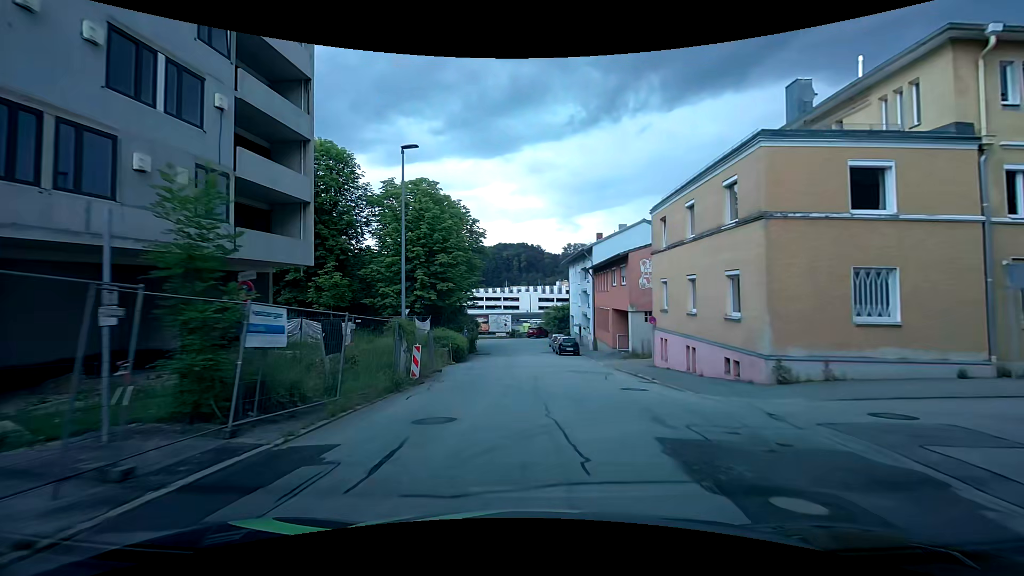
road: residential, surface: asphalt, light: Day
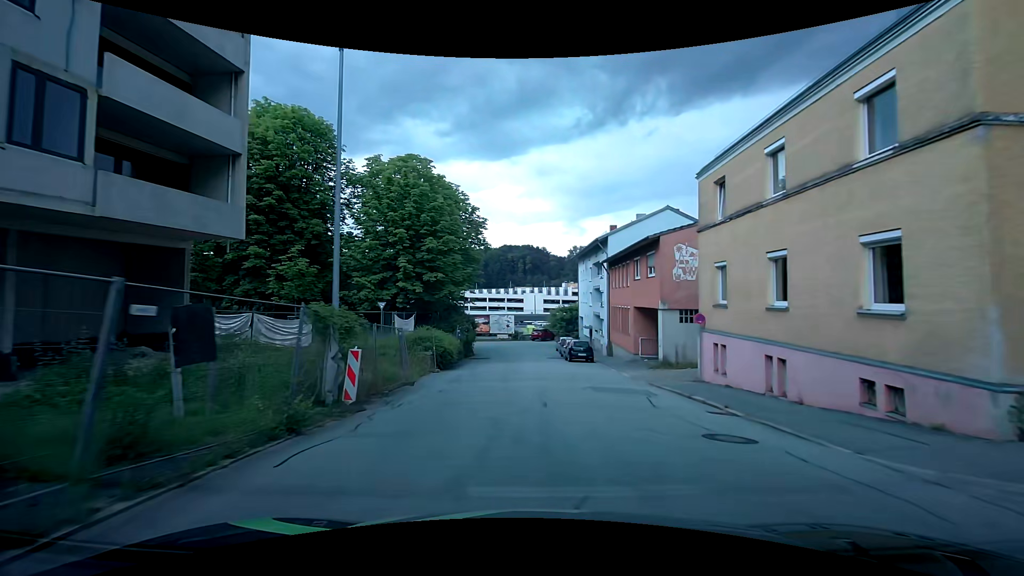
(0.0, +6.4) m; -1°
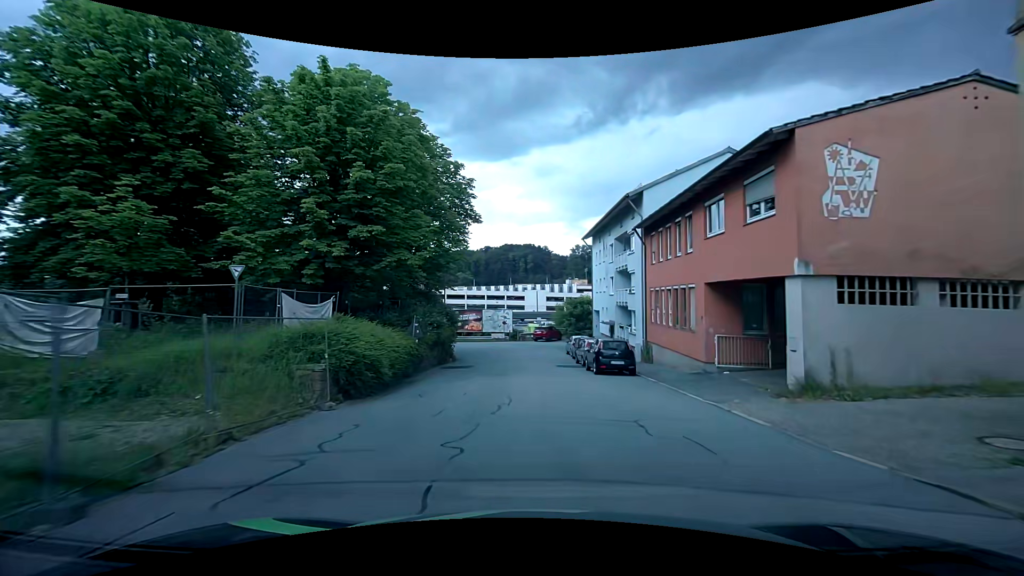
(+0.1, +12.9) m; 0°
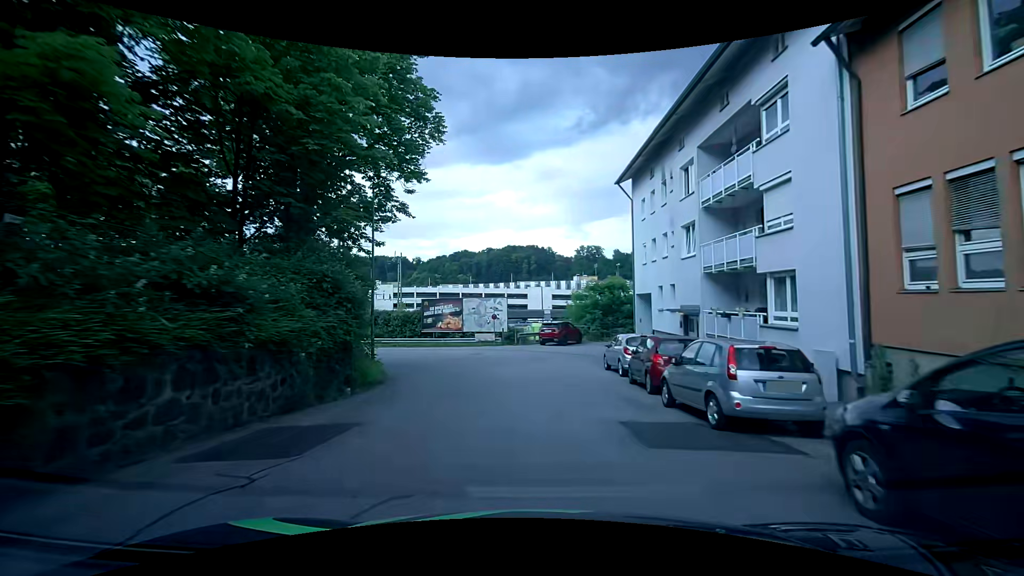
(0.0, +19.0) m; 0°
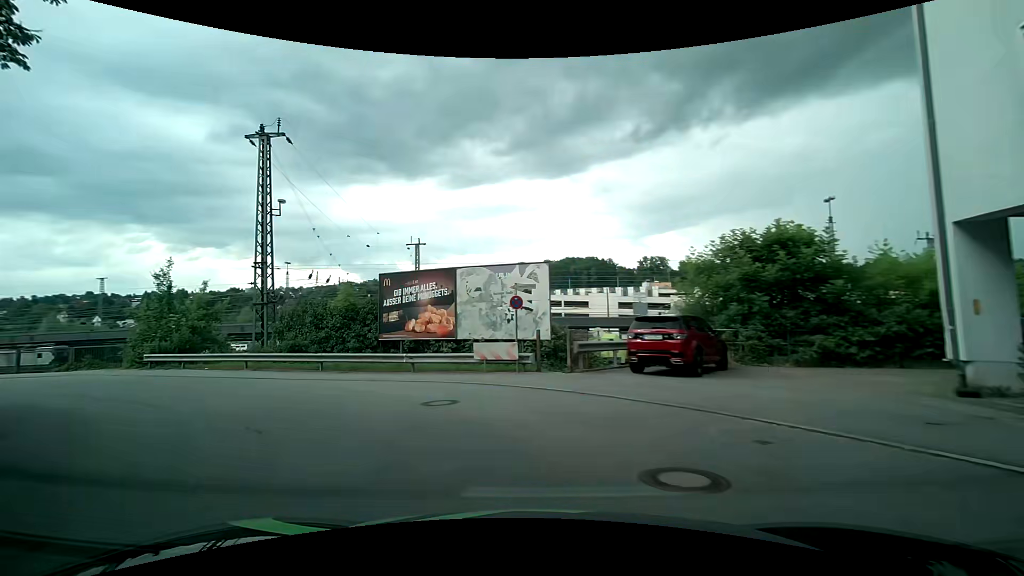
(-0.2, +20.6) m; -6°
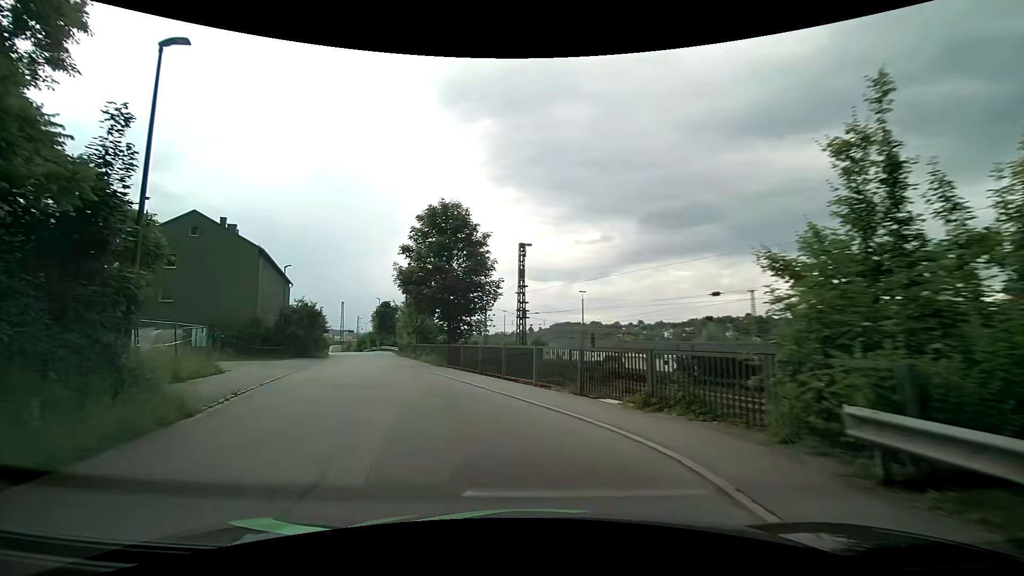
(-12.9, +18.1) m; -67°
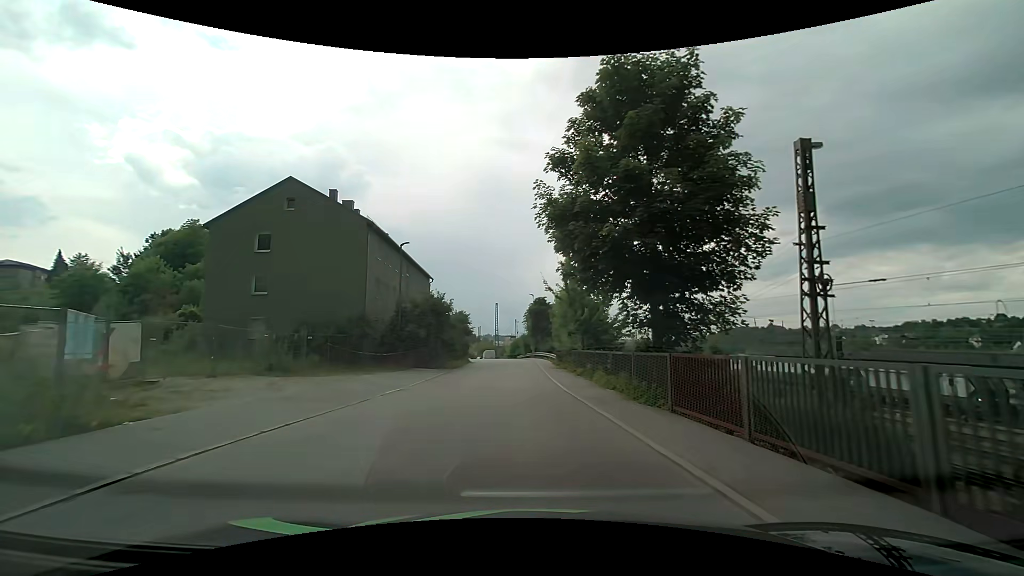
(-3.4, +15.7) m; -18°
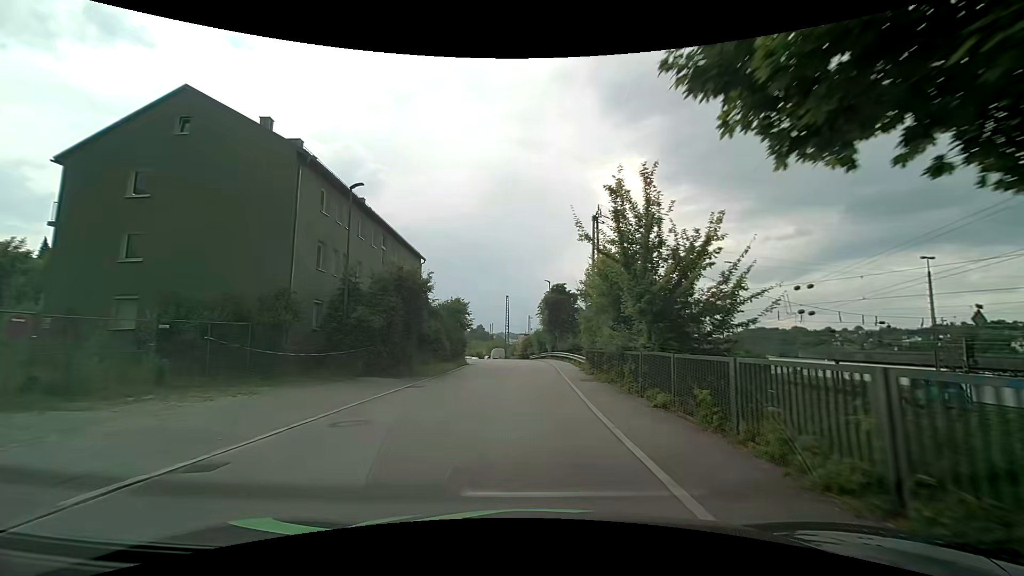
(-0.2, +11.9) m; -2°
(0, +10) (0, +20) (0, +30) (0, +40) (-2, +50) (-8, +58) (-16, +64) (-24, +70) (-33, +75) (-41, +81) m
